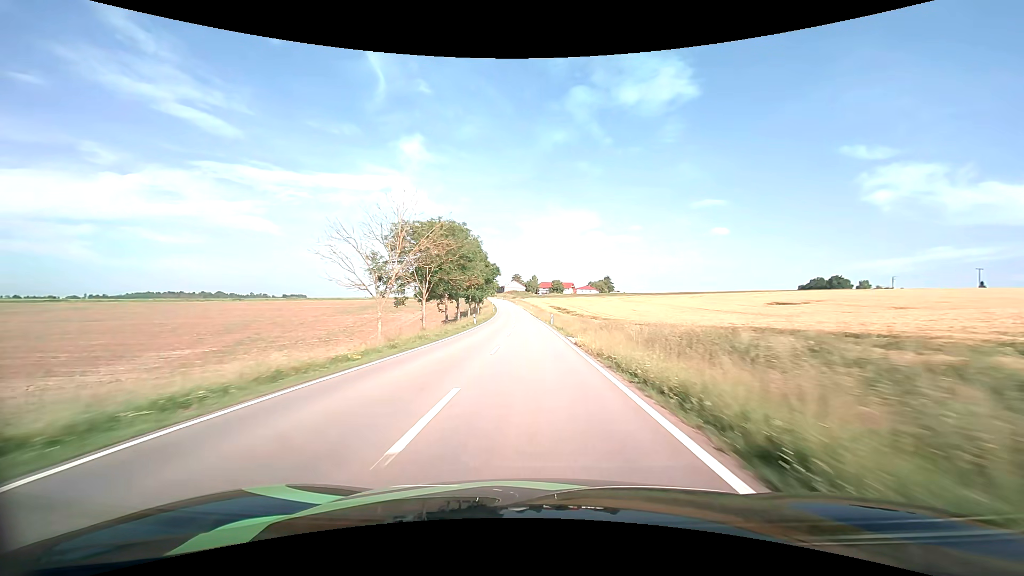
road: tertiary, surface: asphalt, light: Day
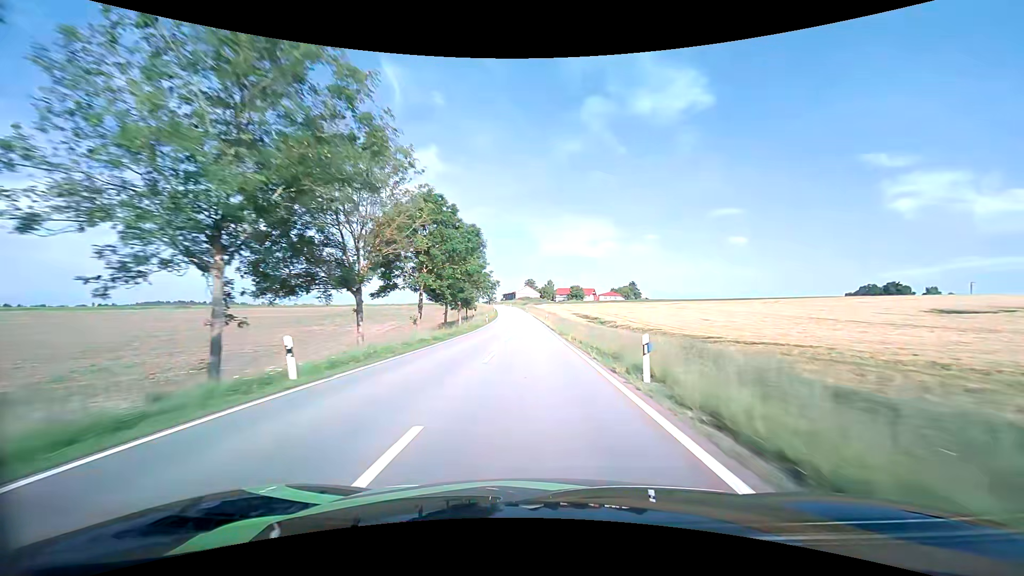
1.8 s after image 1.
(-0.7, +39.6) m; -2°
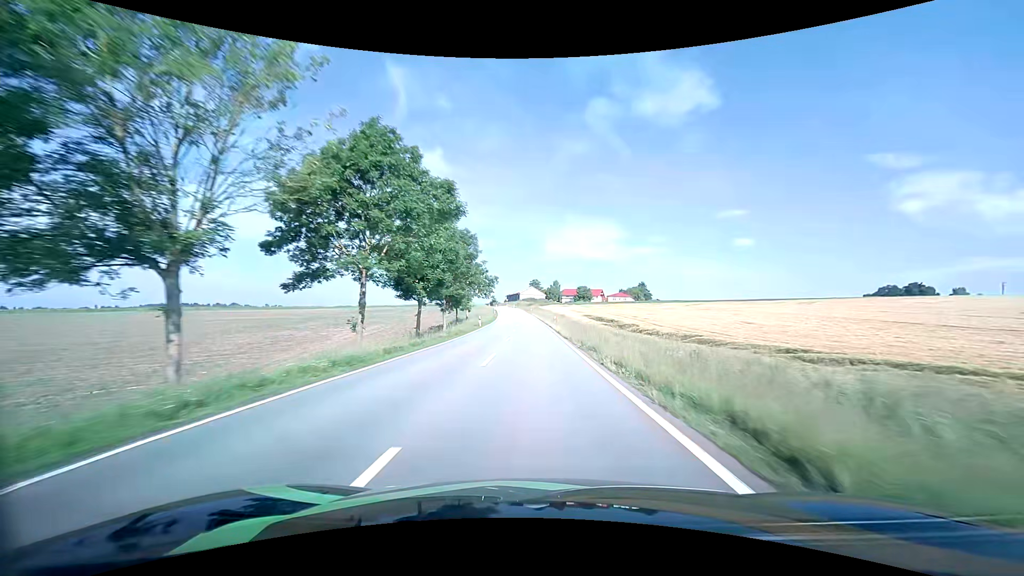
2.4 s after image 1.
(-0.1, +13.2) m; -1°
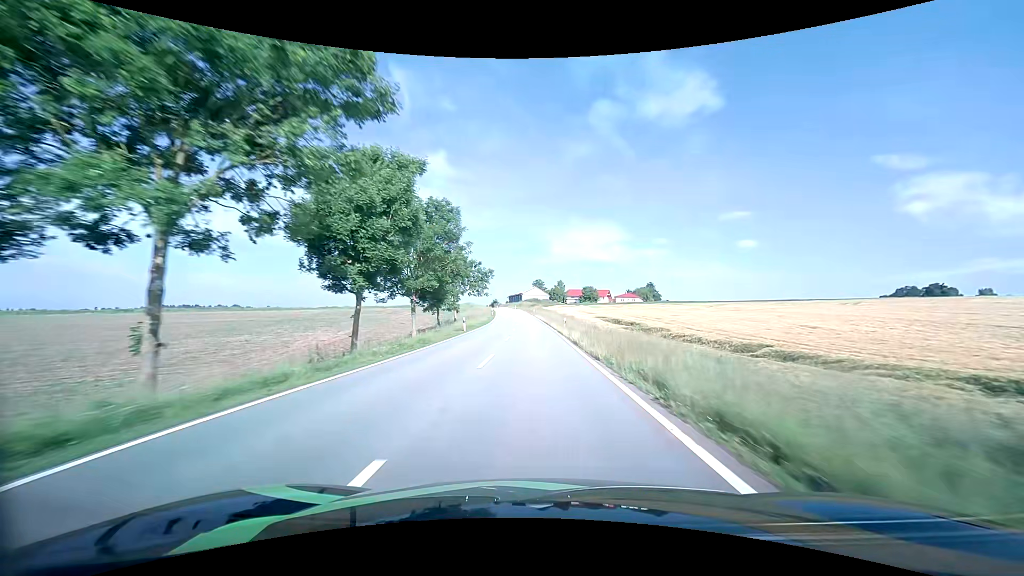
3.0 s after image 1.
(-0.1, +13.1) m; 0°
